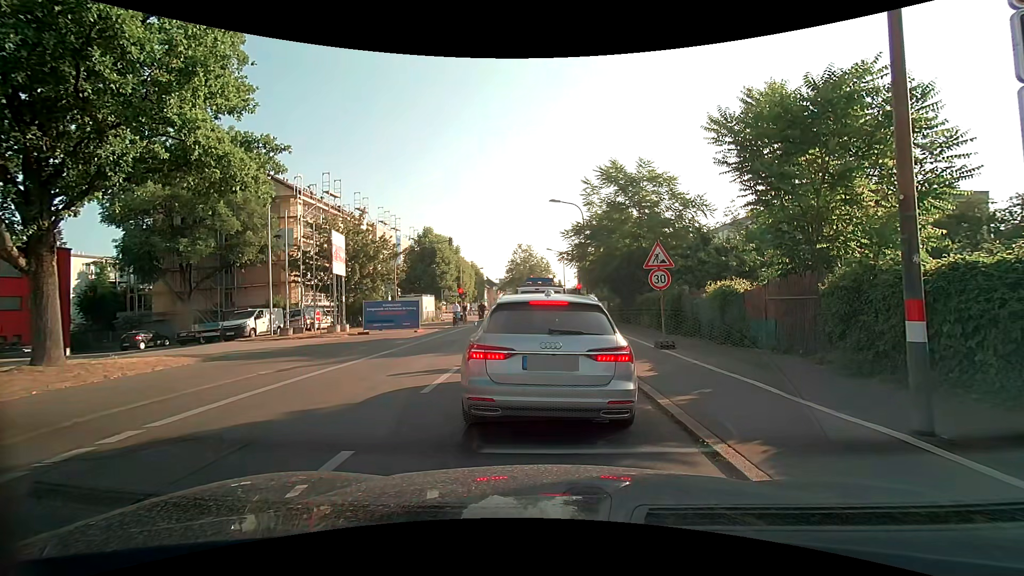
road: secondary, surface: asphalt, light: Day
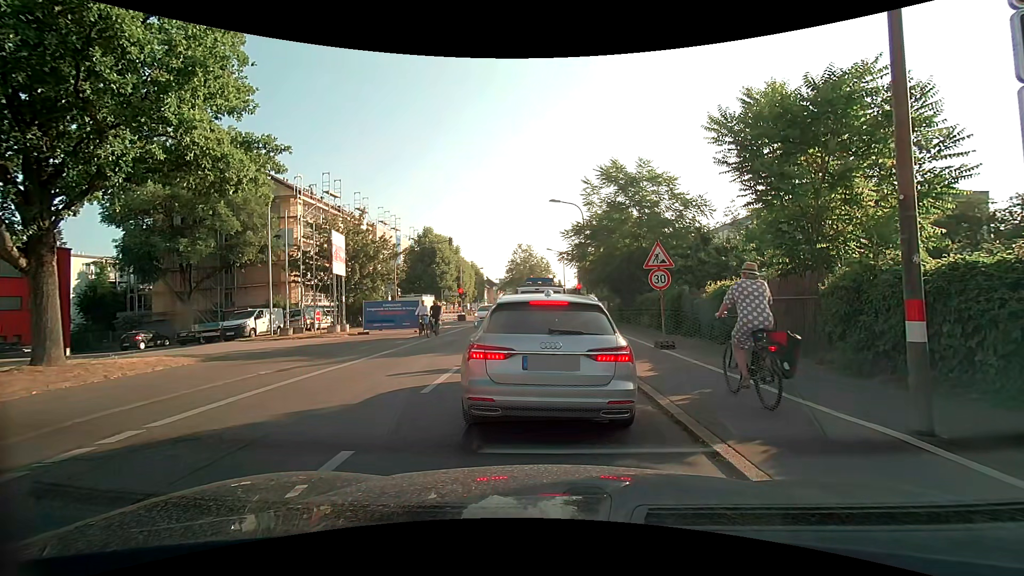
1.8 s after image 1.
(0.0, 0.0) m; 0°
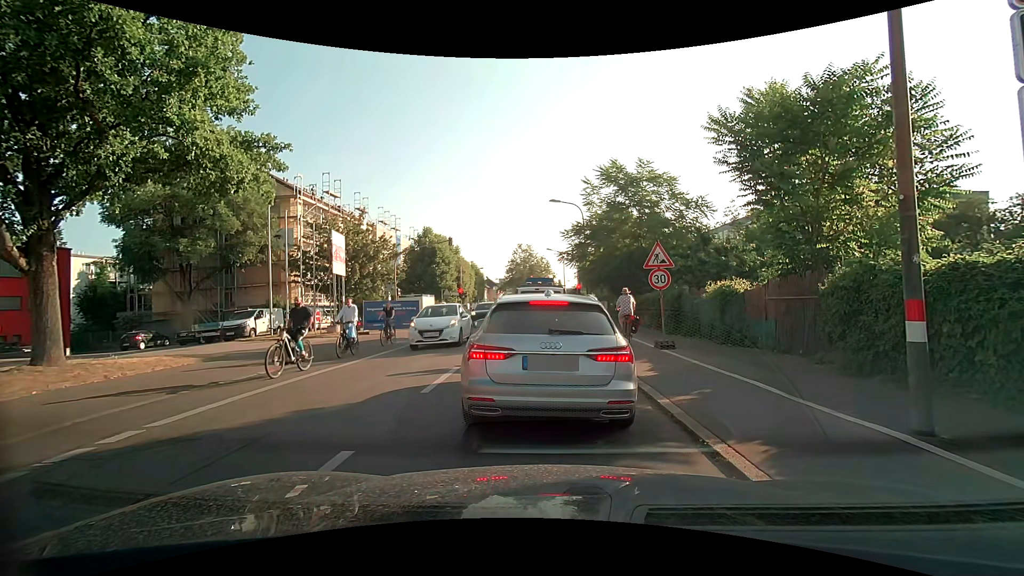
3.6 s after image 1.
(0.0, 0.0) m; 0°
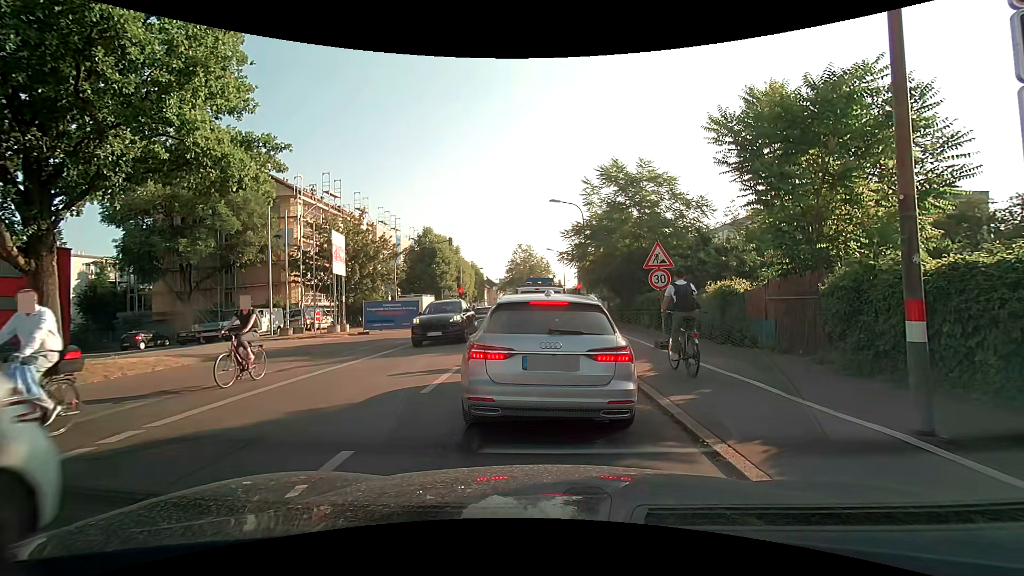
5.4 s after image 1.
(0.0, 0.0) m; 0°
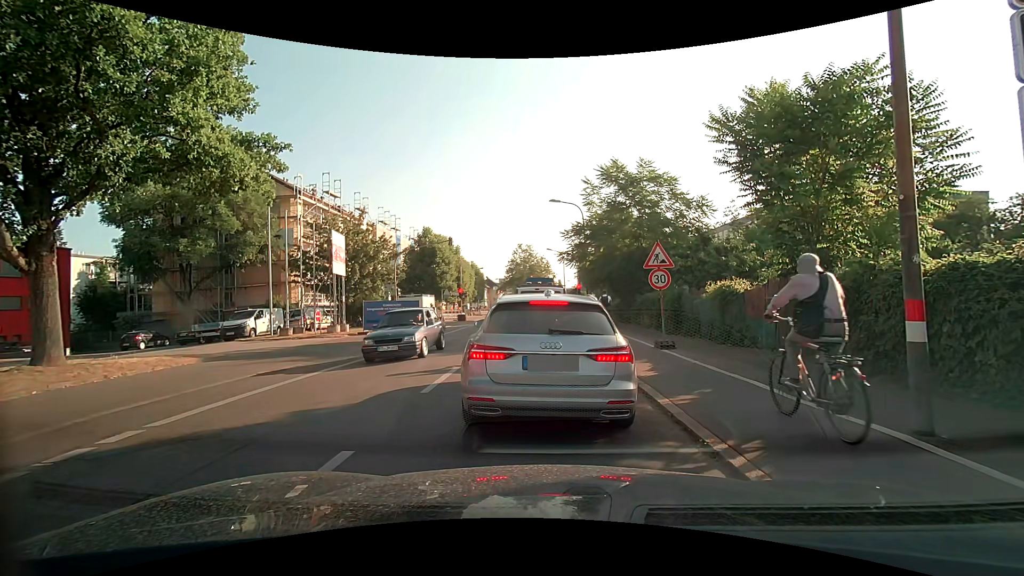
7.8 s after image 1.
(0.0, 0.0) m; 0°
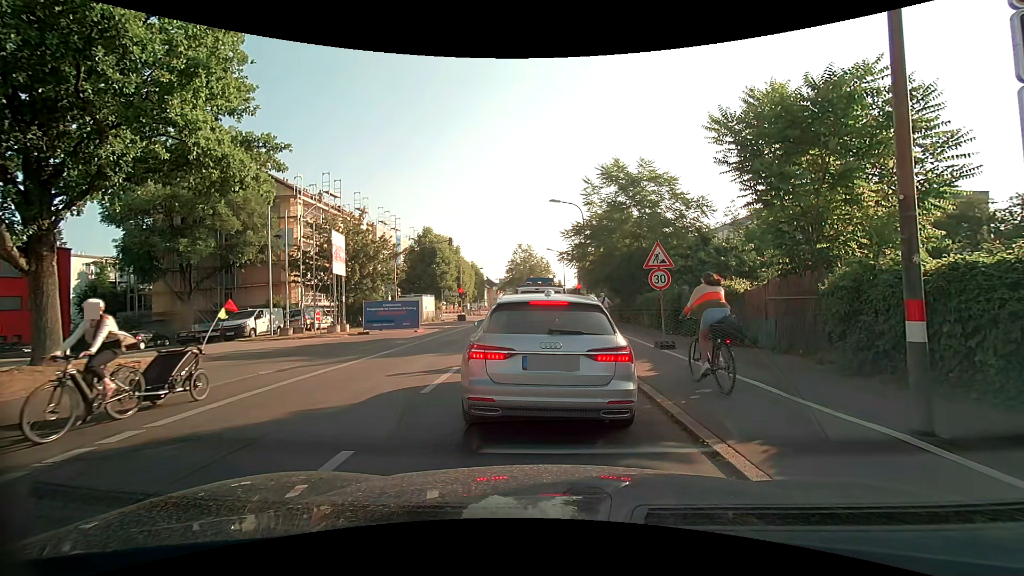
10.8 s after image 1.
(0.0, 0.0) m; 0°
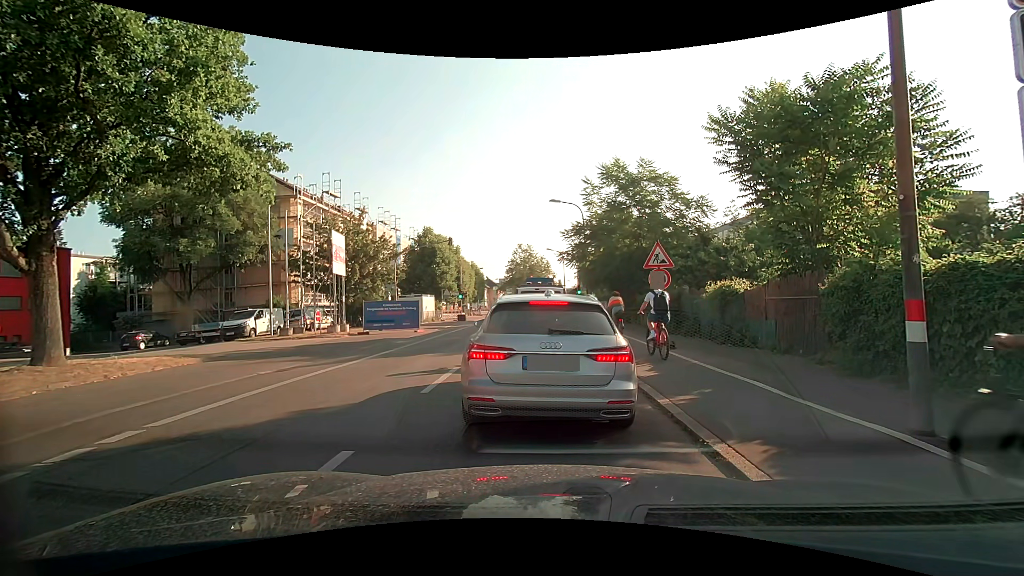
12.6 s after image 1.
(0.0, 0.0) m; 0°
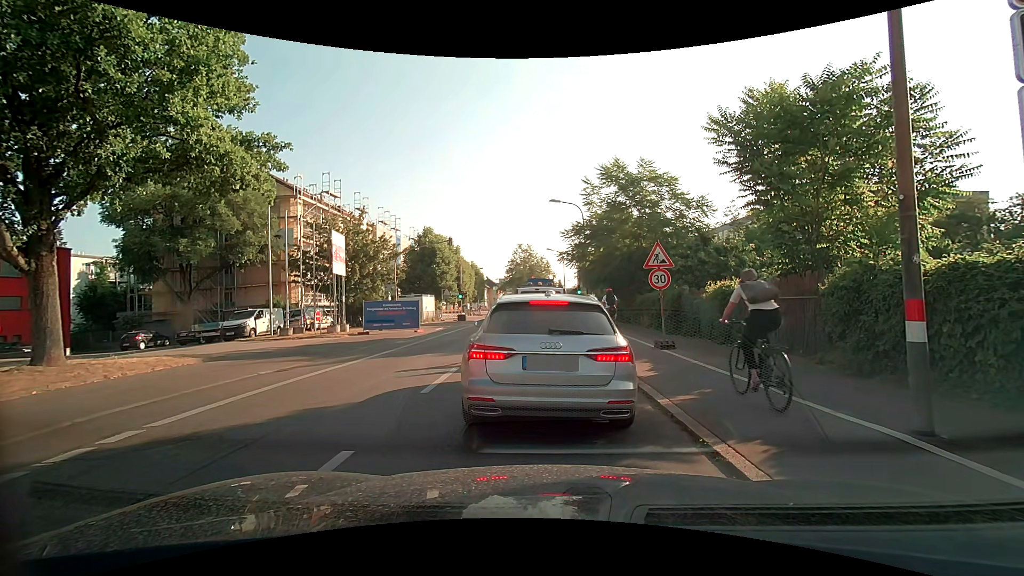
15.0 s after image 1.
(0.0, 0.0) m; 0°
(0, +10) (0, +20) (+1, +30) (+1, +40) (+1, +50) (+1, +60) (+1, +70) (+2, +80) (+4, +90) (+6, +99) m
